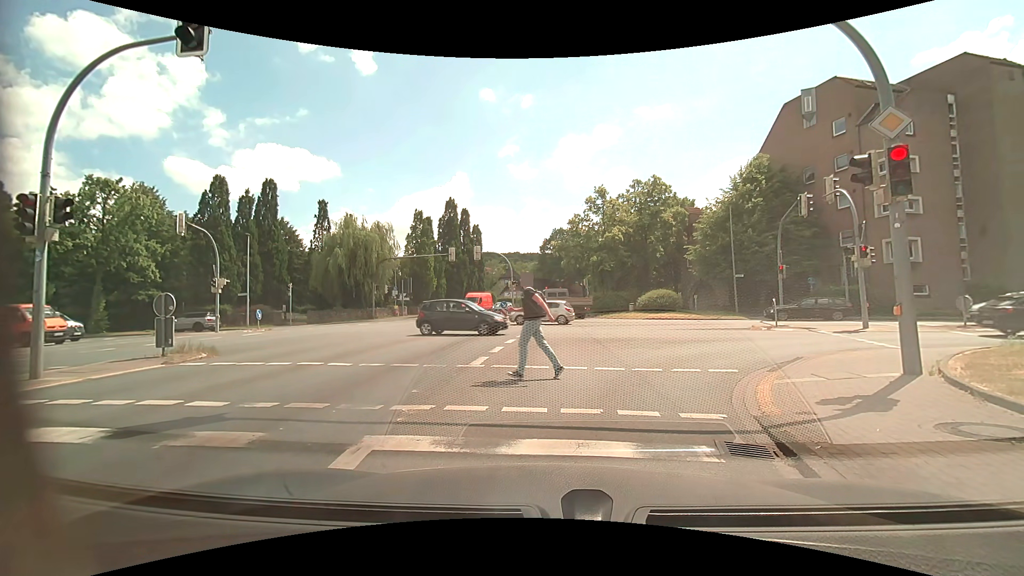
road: primary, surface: asphalt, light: Day
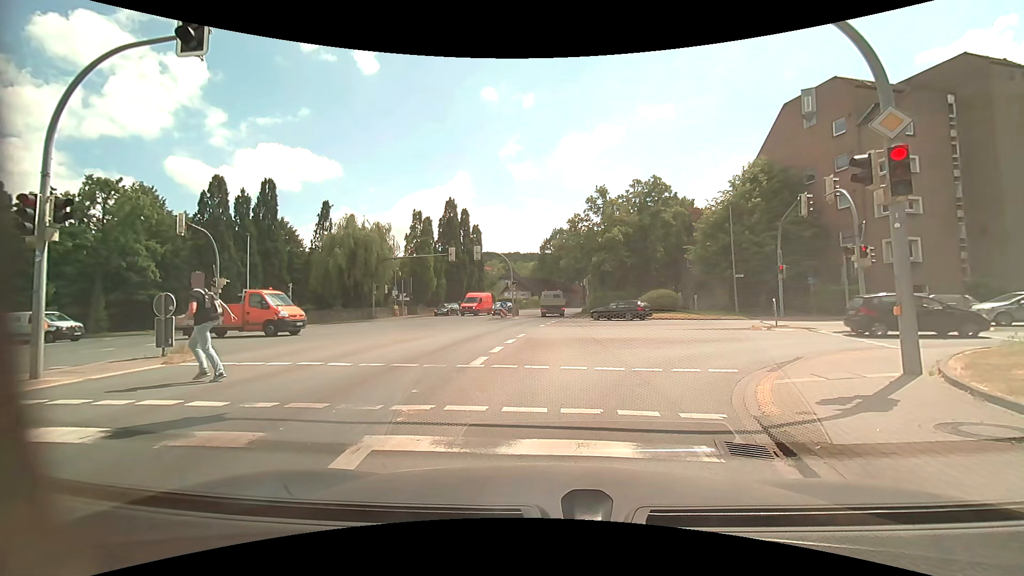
(0.0, 0.0) m; 0°
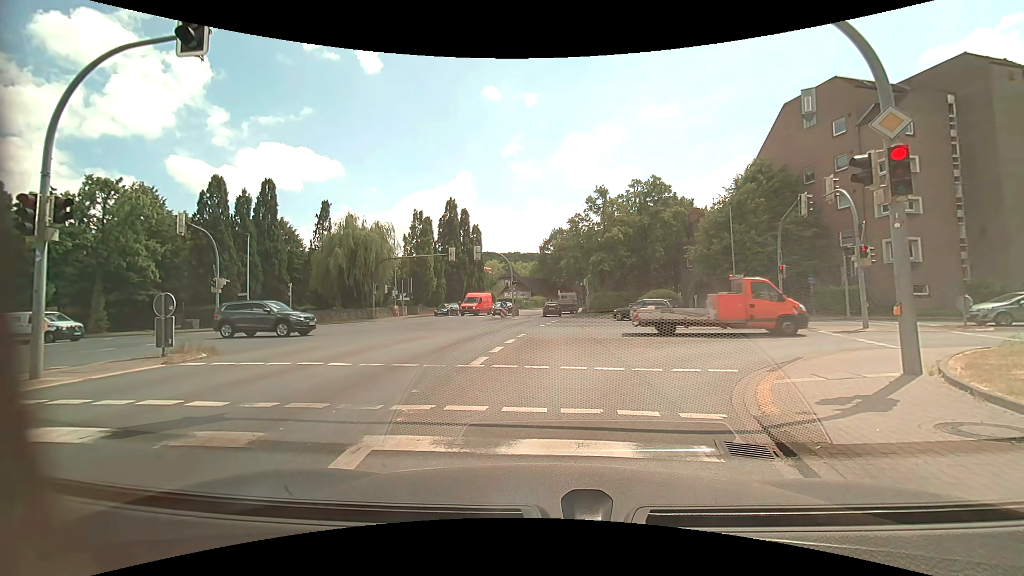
(0.0, 0.0) m; 0°
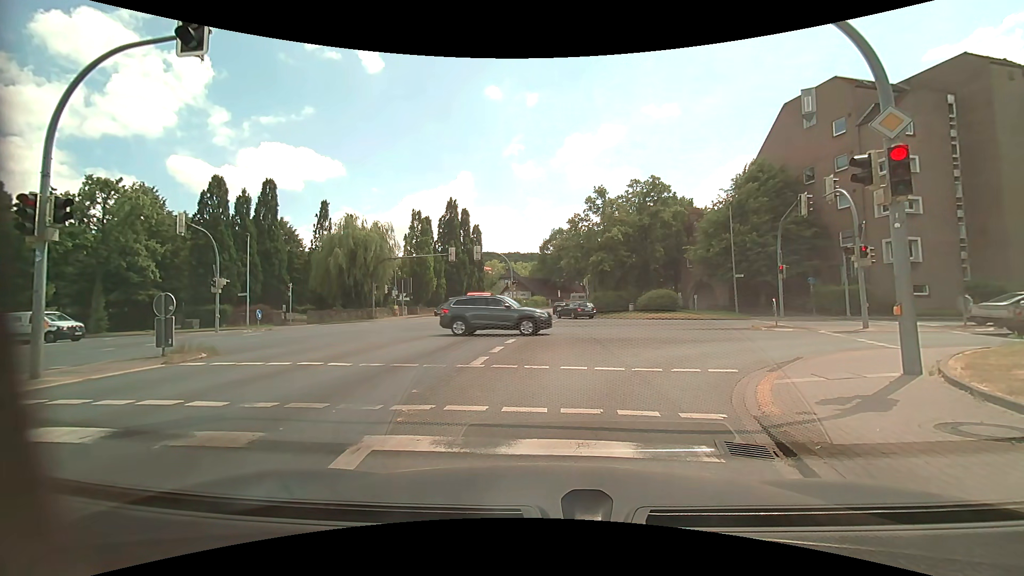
(0.0, 0.0) m; 0°
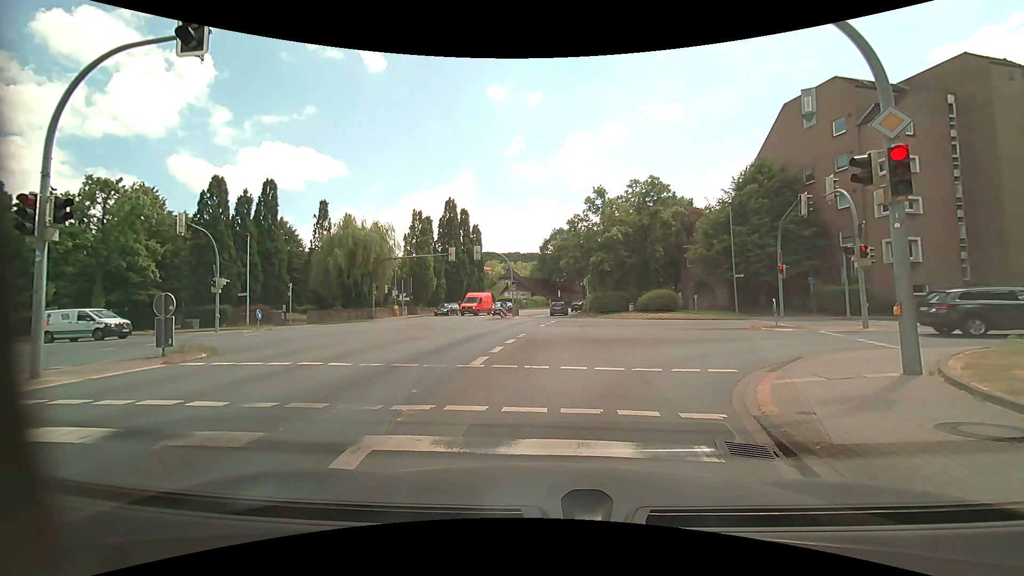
(0.0, 0.0) m; 0°
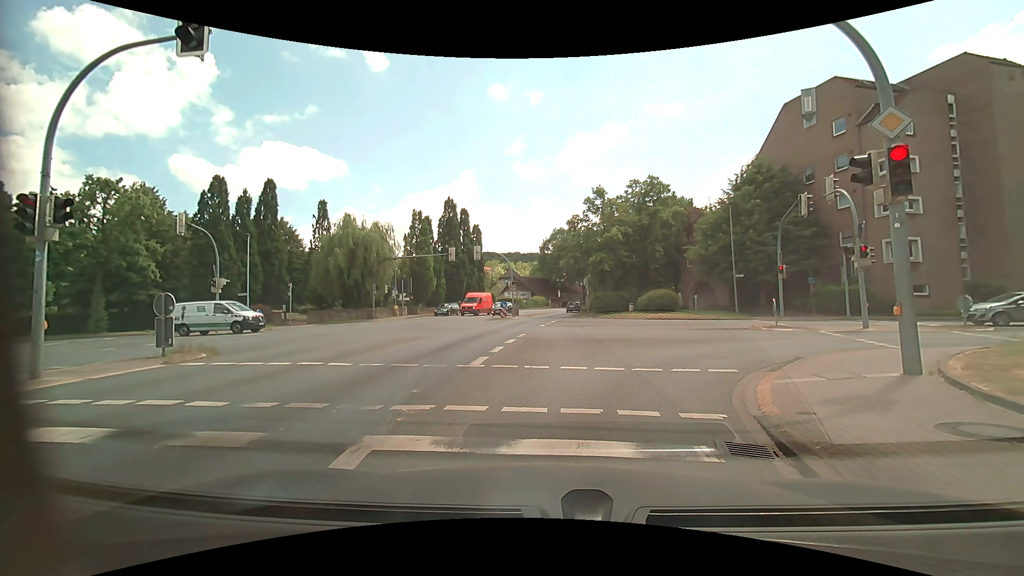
(0.0, 0.0) m; 0°
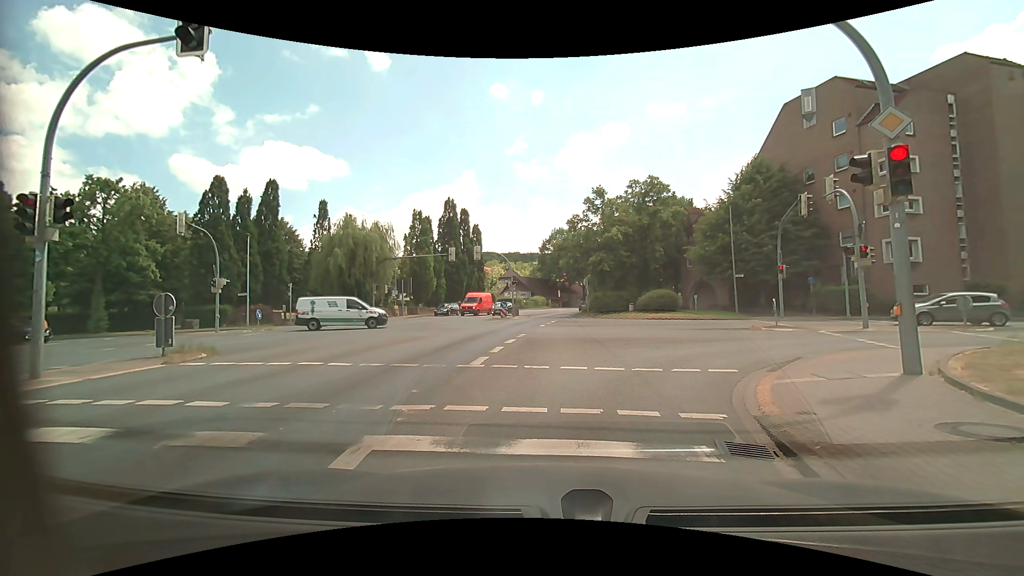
(0.0, 0.0) m; 0°
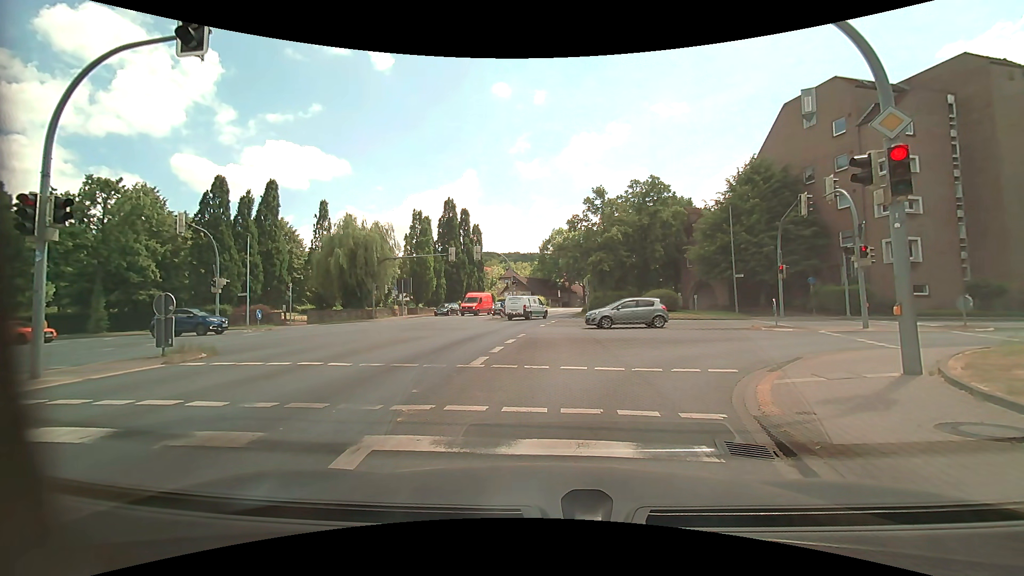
(0.0, 0.0) m; 0°
(+1, +10) (+7, +18) (+17, +20) (+27, +18) (+36, +16) (+46, +14) (+56, +11) (+66, +9) (+75, +7) (+85, +6) m
